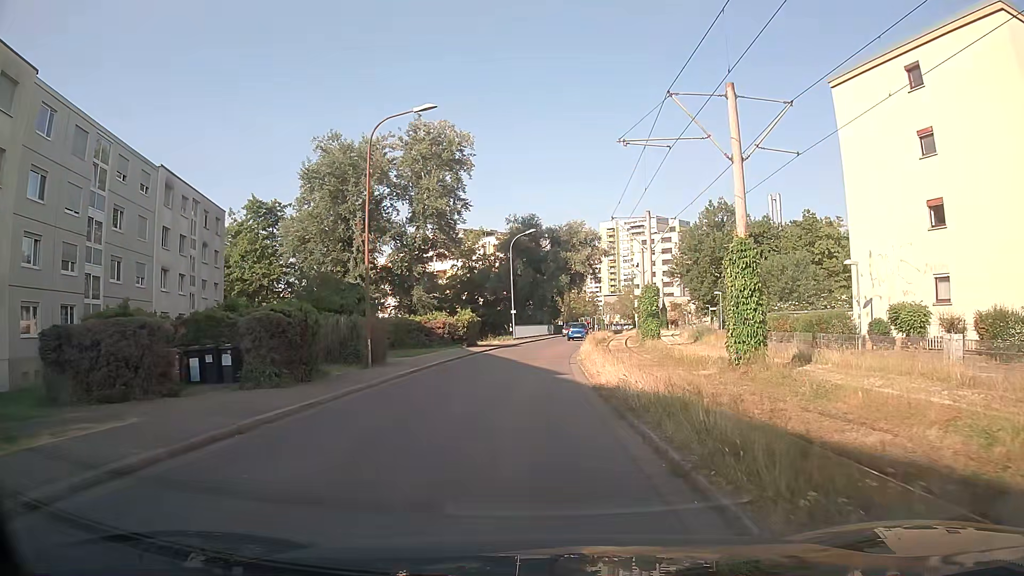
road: residential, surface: asphalt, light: Day
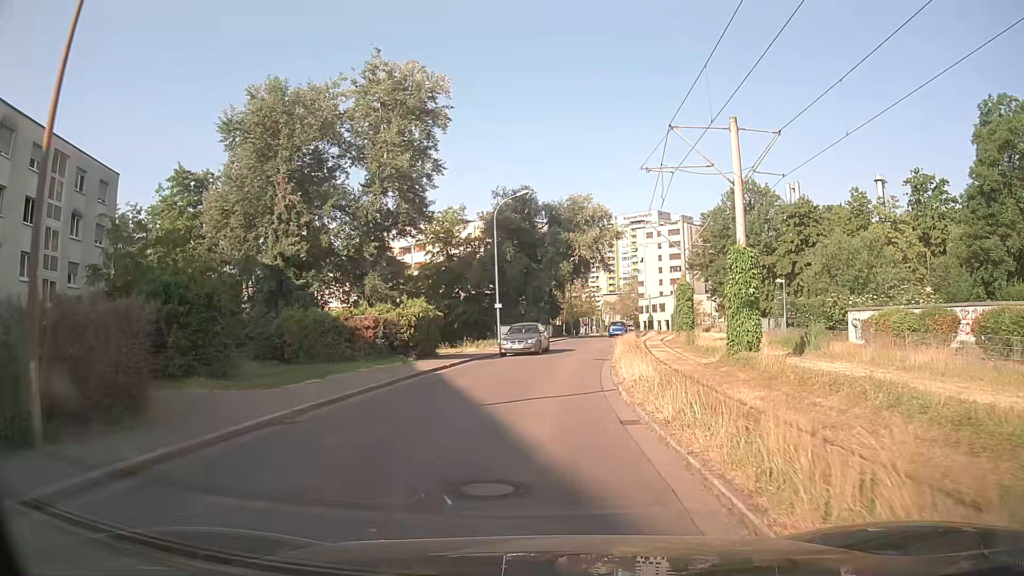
(0.0, +16.8) m; -1°
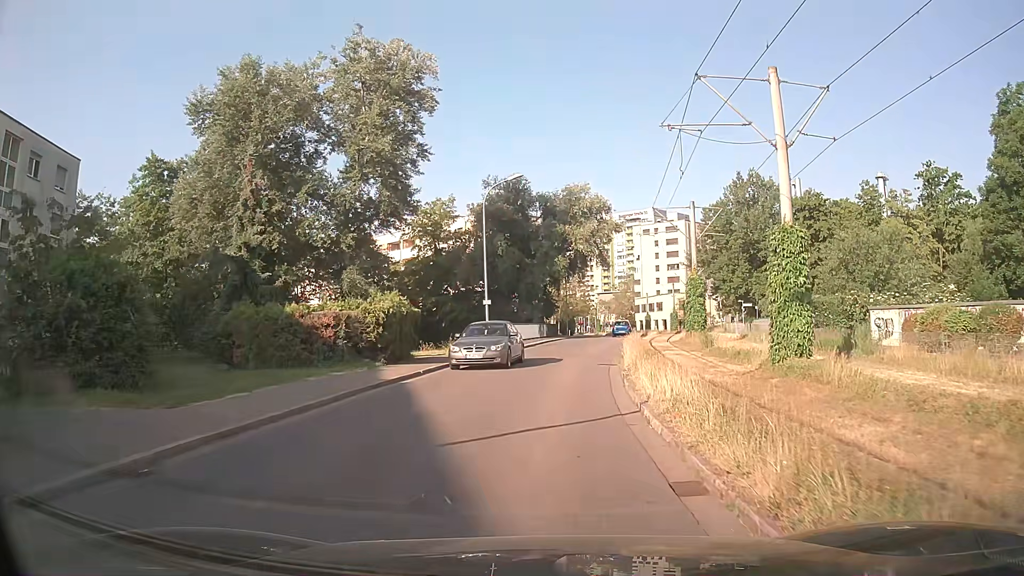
(+0.1, +4.2) m; +2°
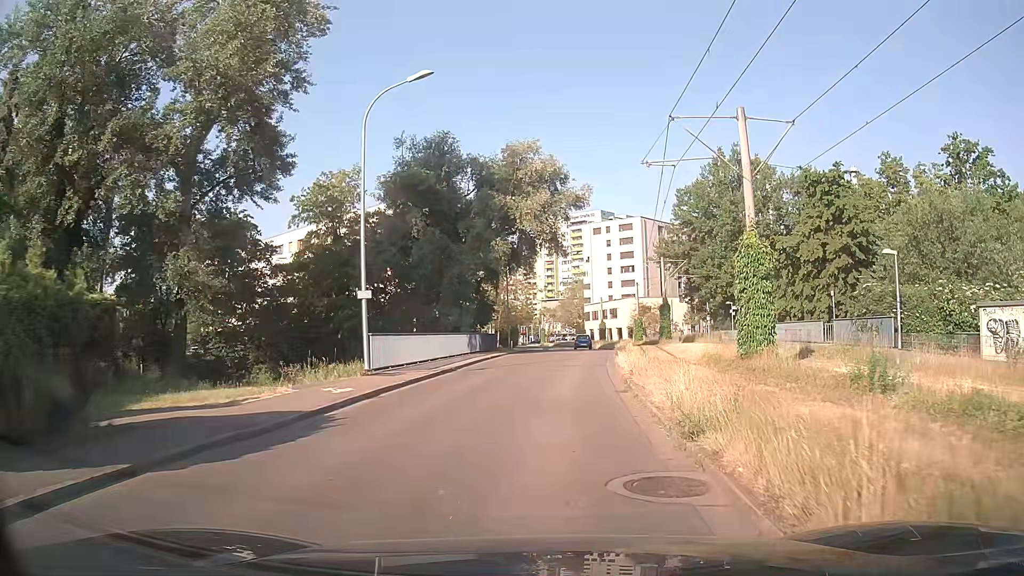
(+0.5, +16.6) m; +4°
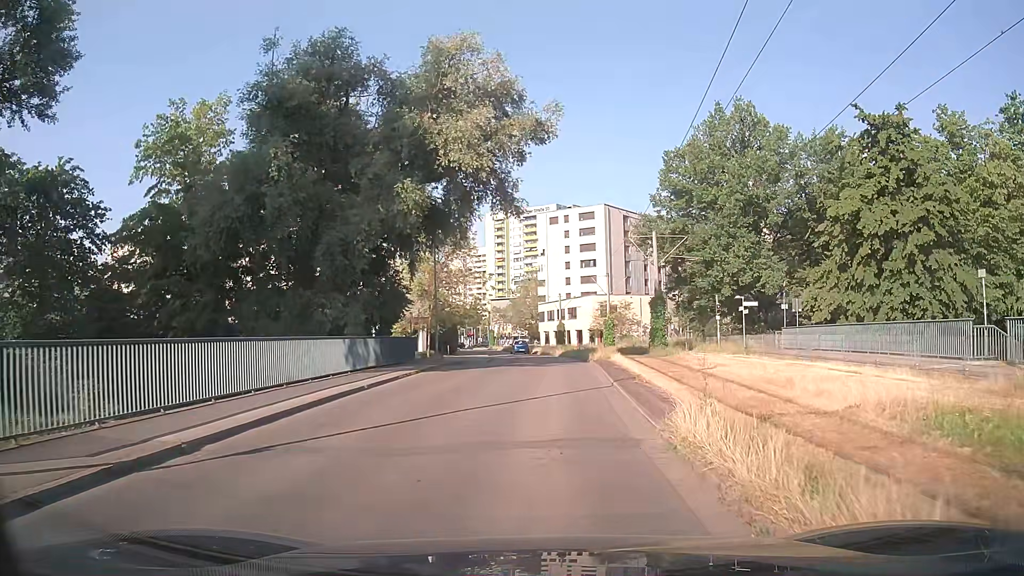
(+0.8, +16.5) m; +4°
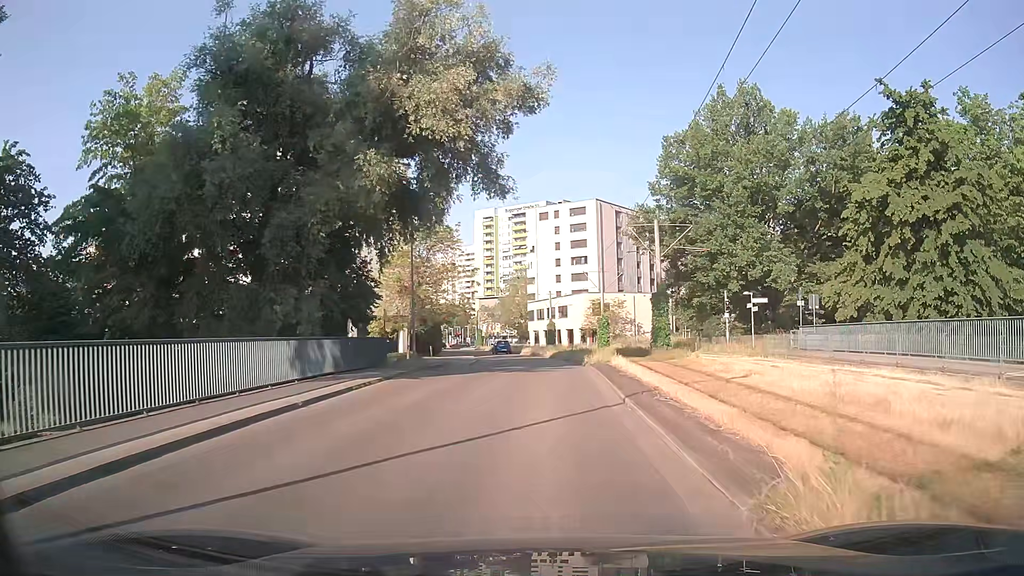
(+0.1, +4.1) m; +2°
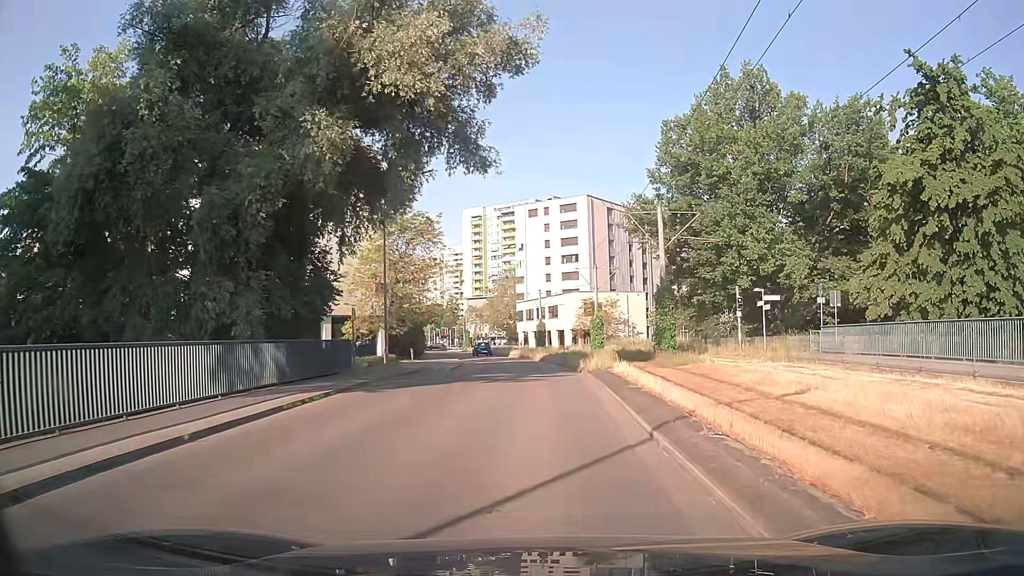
(0.0, +4.1) m; -1°
